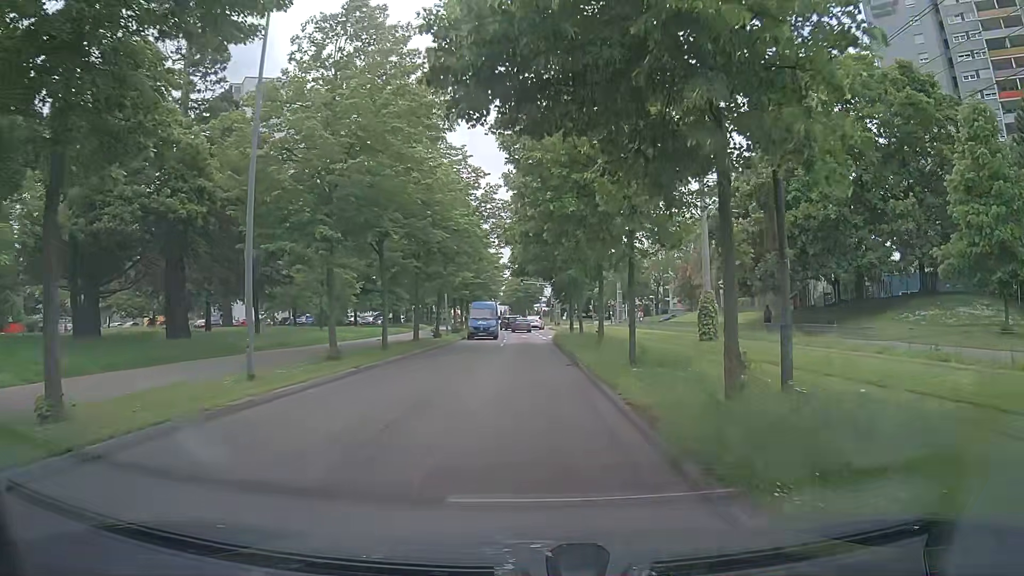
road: residential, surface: asphalt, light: Day
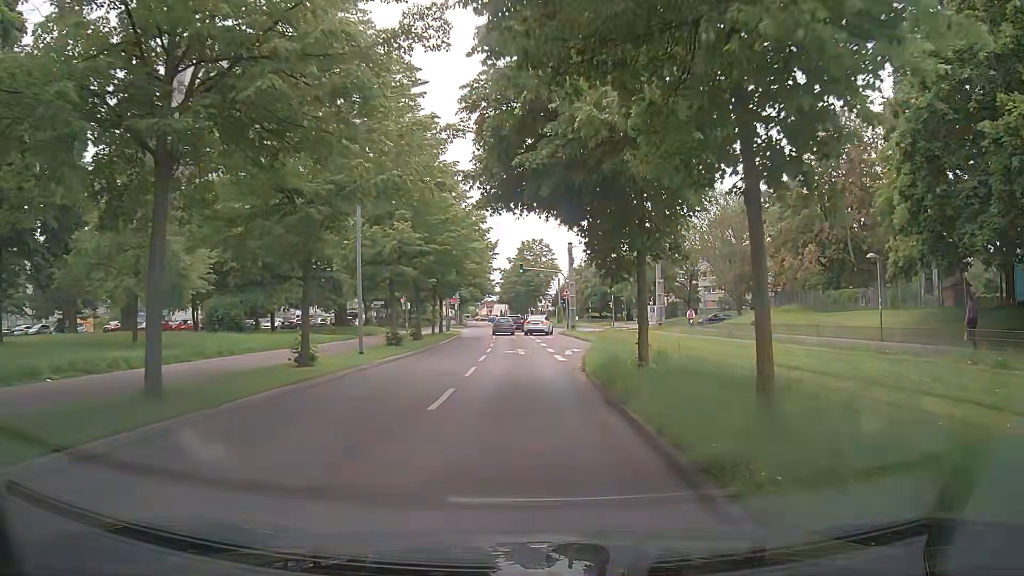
(+0.5, +23.5) m; +1°
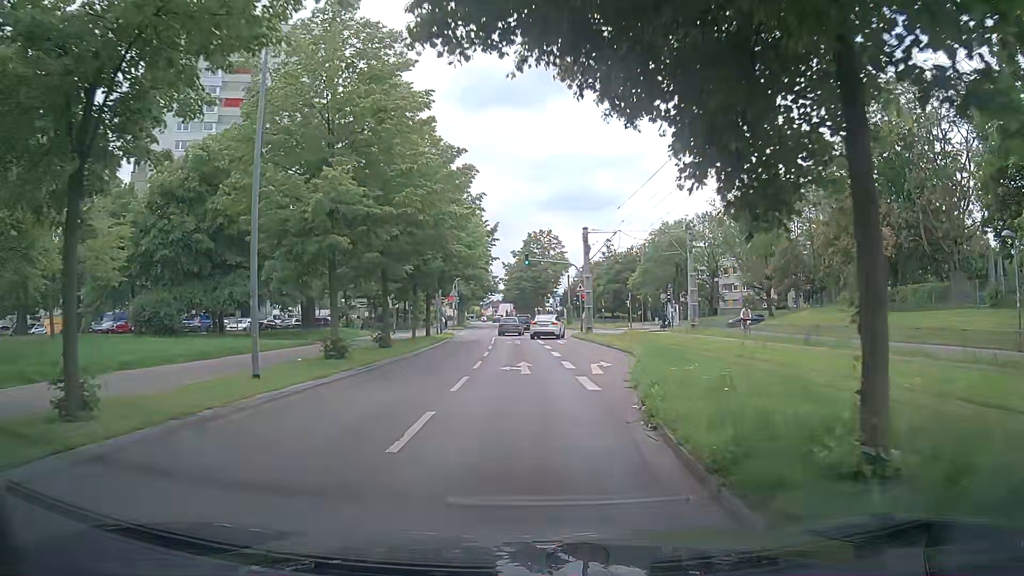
(-0.1, +9.3) m; 0°
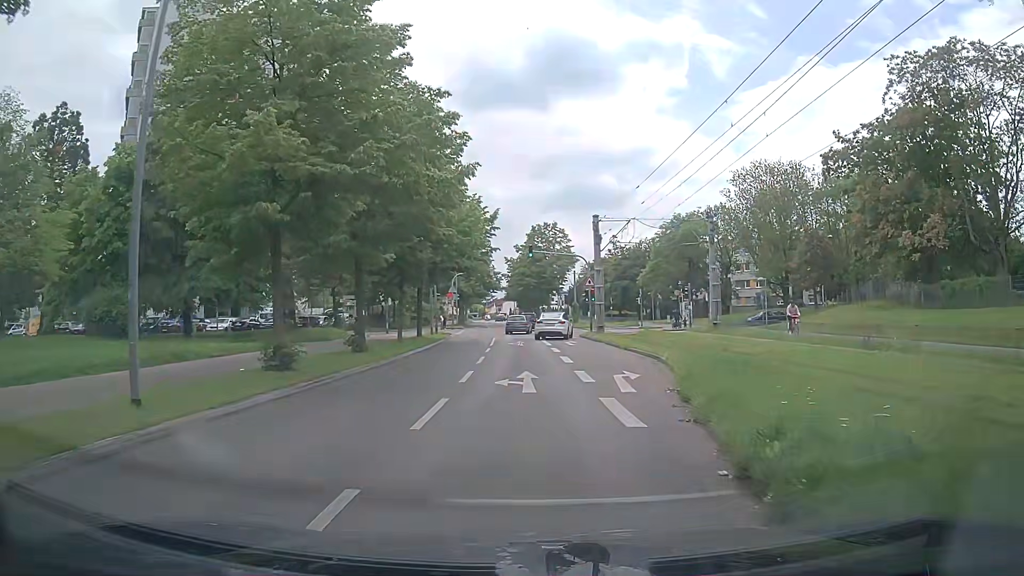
(-0.1, +4.6) m; -1°
